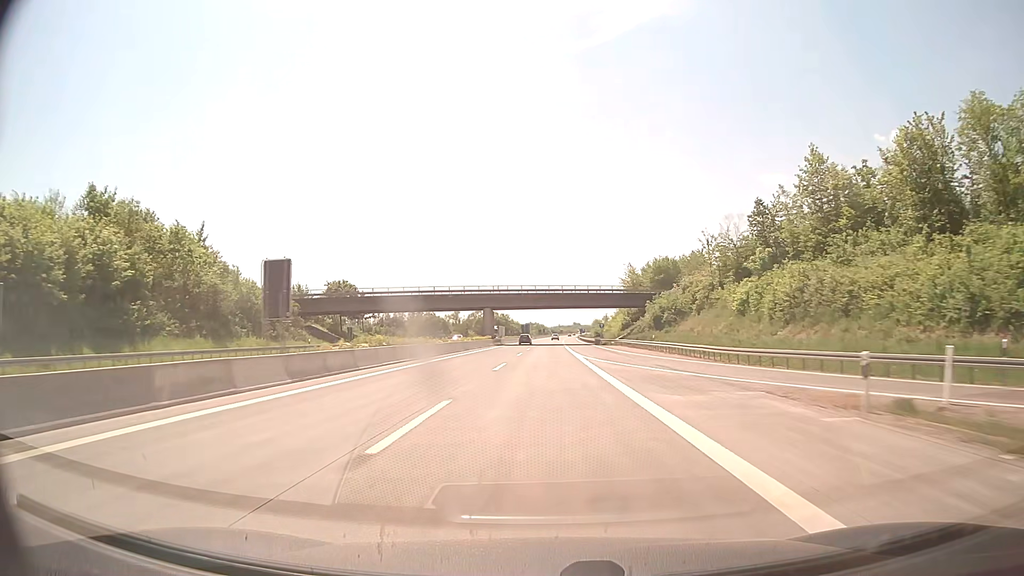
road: motorway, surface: concrete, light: Day
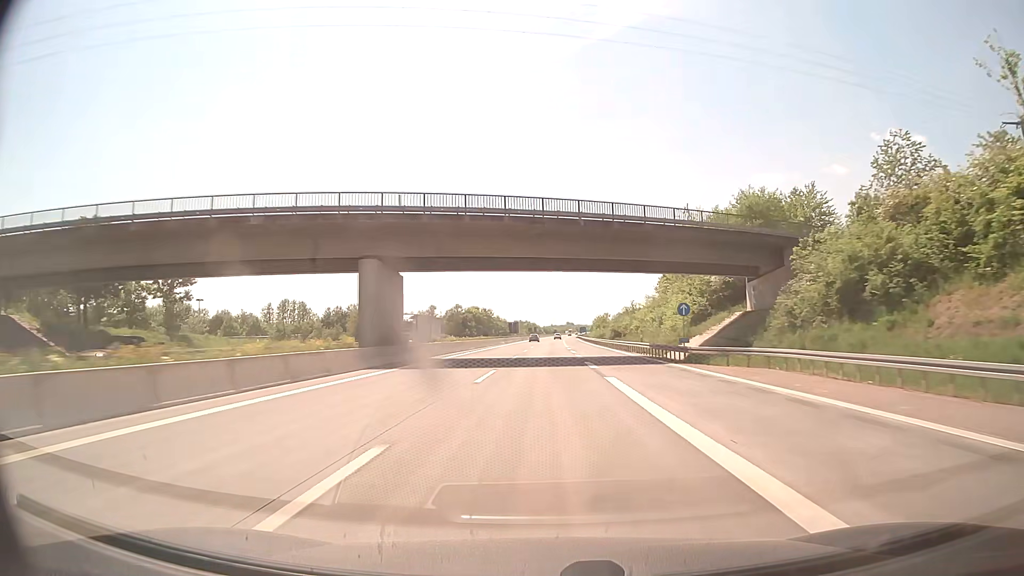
(+0.3, +59.6) m; +1°
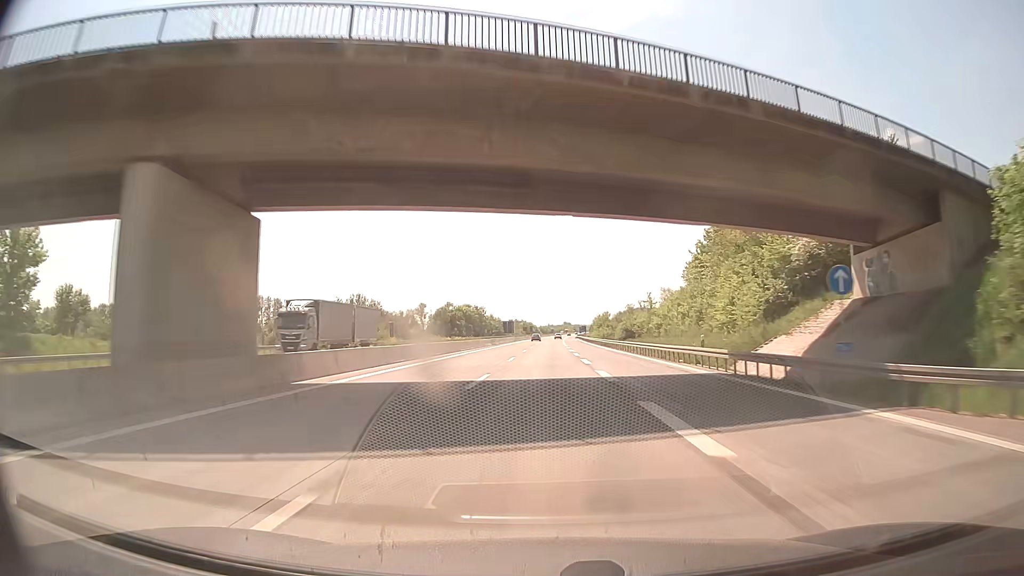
(0.0, +19.9) m; 0°
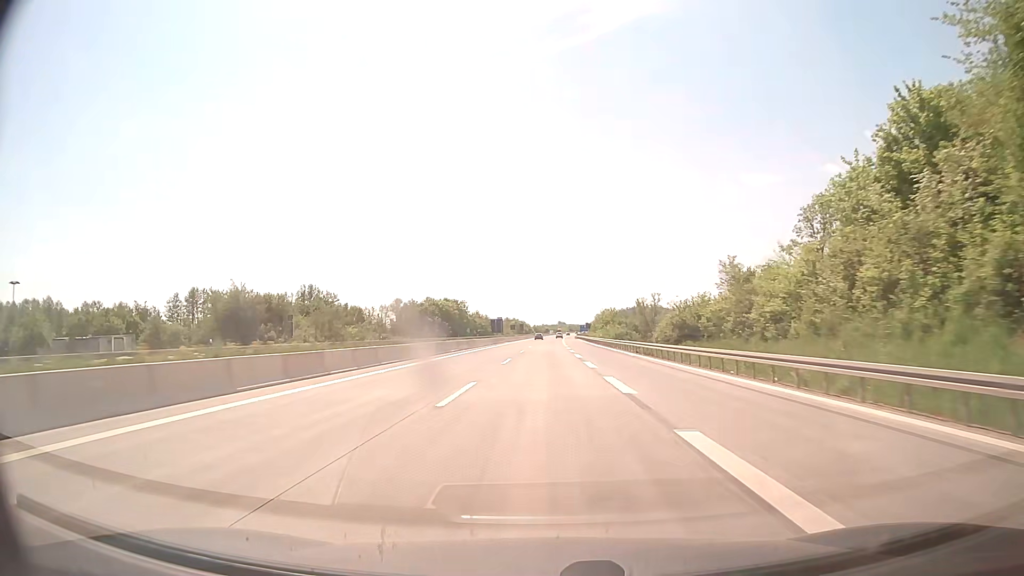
(+0.2, +39.7) m; 0°
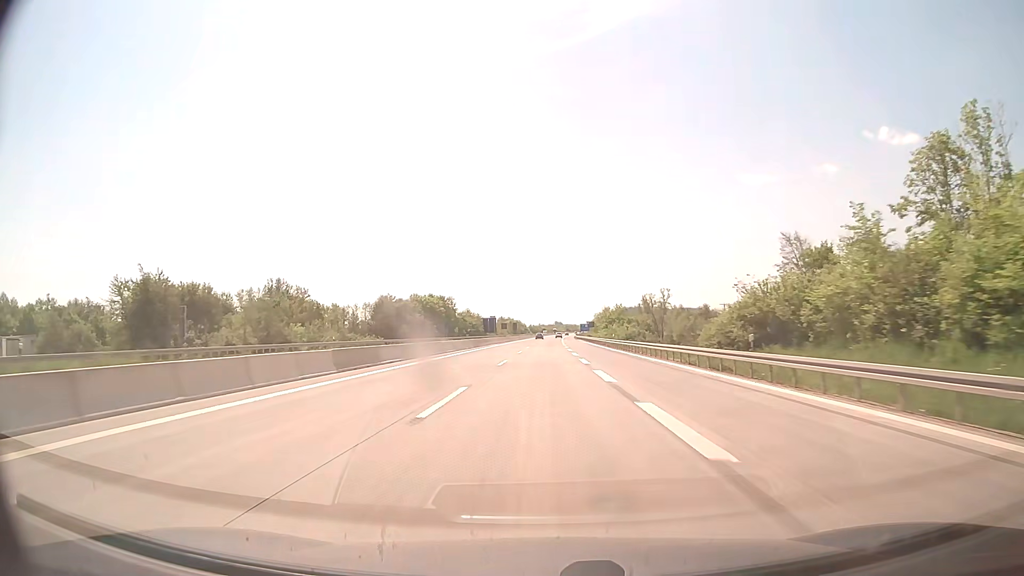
(0.0, +19.9) m; 0°
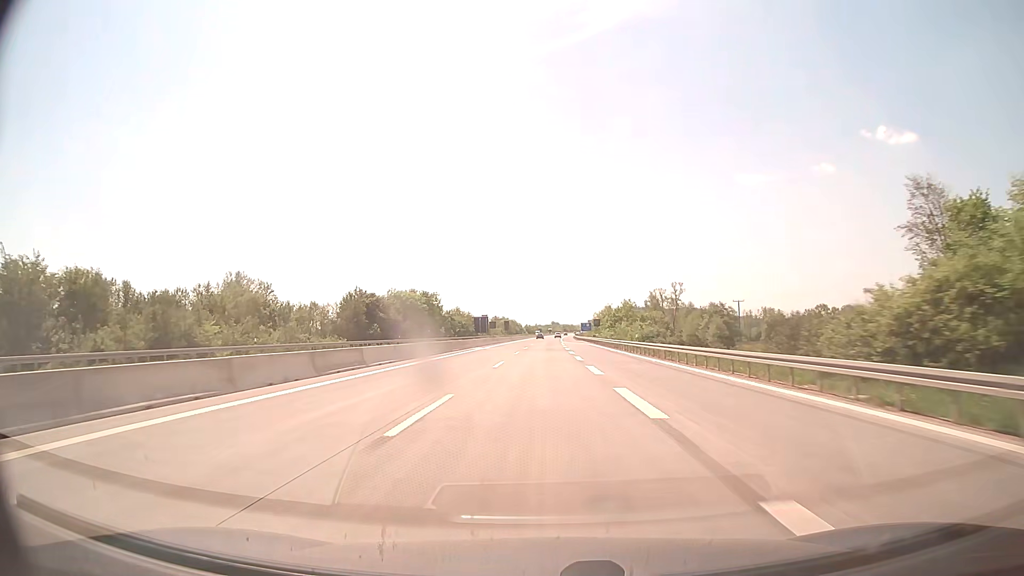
(+0.1, +19.9) m; 0°
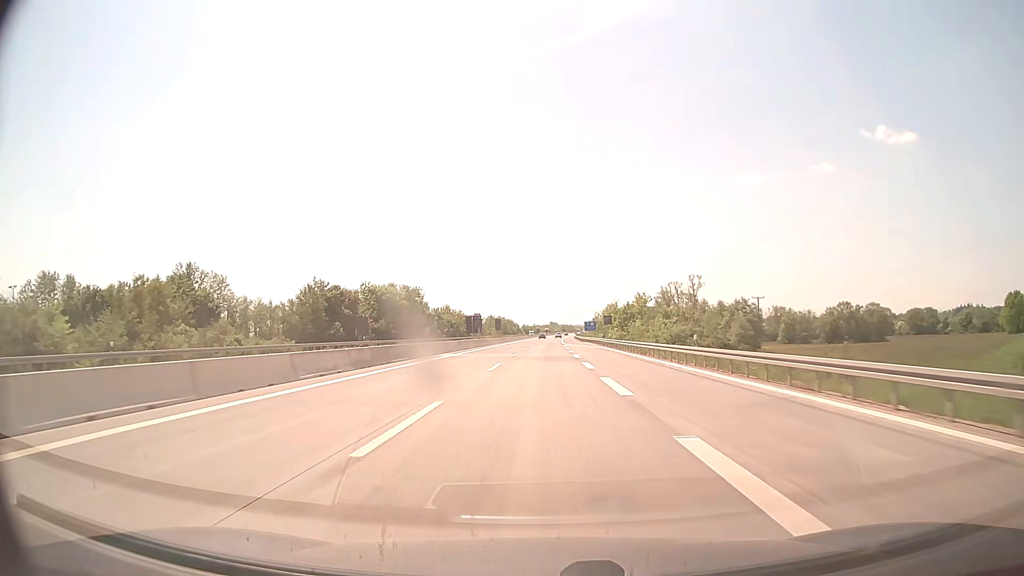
(0.0, +19.9) m; 0°
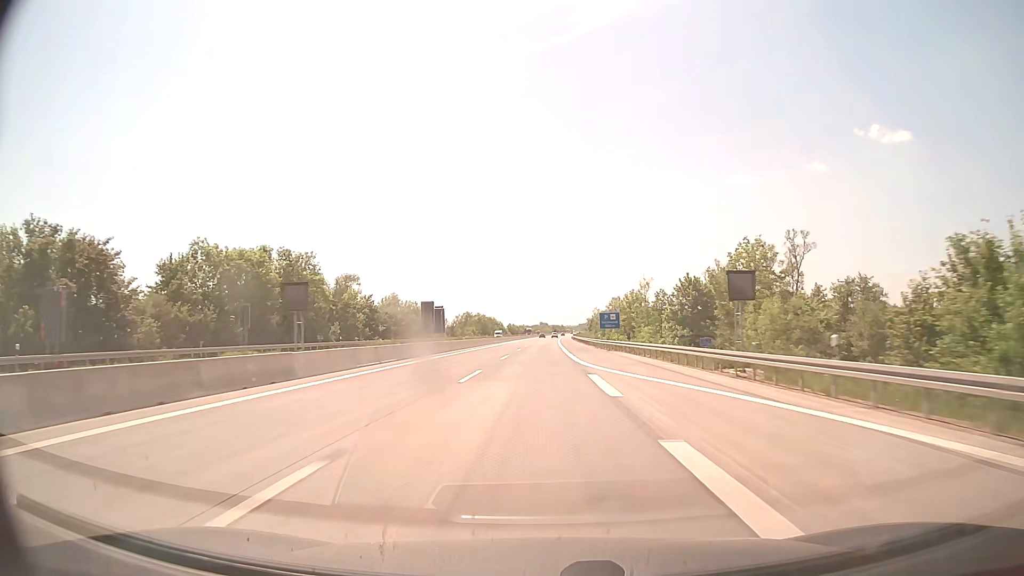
(+0.5, +59.5) m; +1°
(0, +10) (0, +20) (0, +30) (0, +40) (0, +50) (0, +60) (0, +70) (+1, +80) (+1, +90) (+1, +100) m
